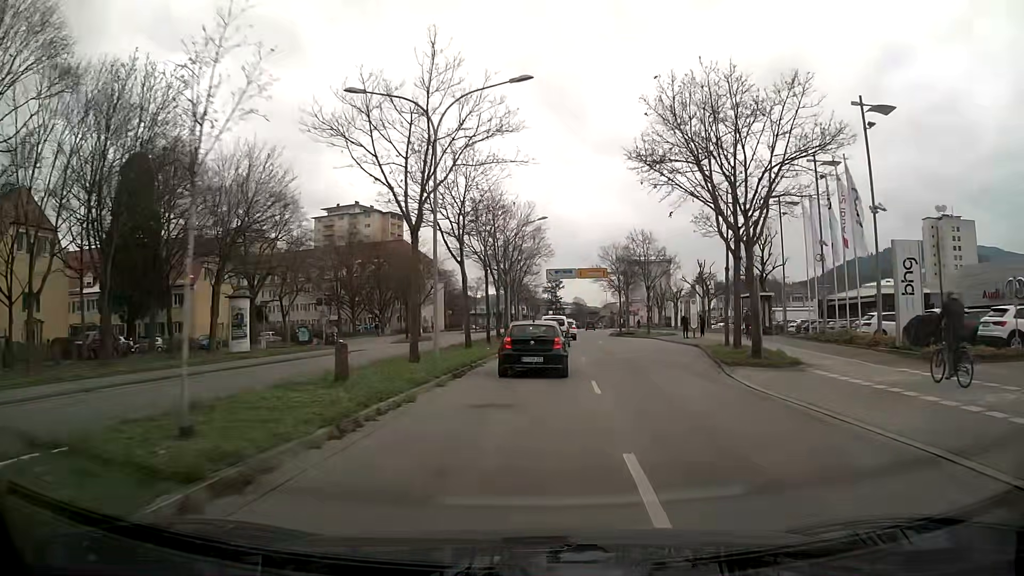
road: primary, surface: asphalt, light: Day
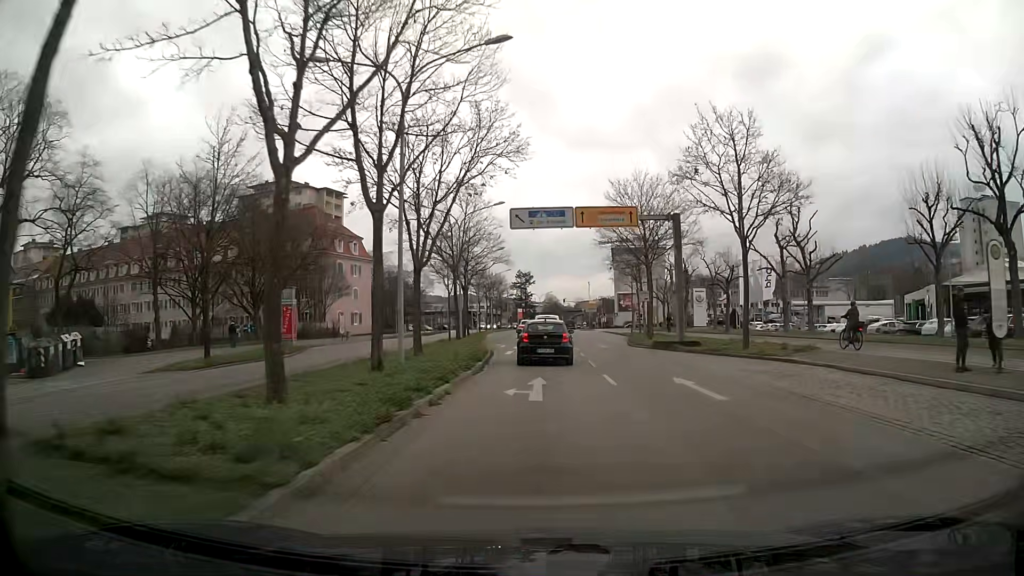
(+0.9, +35.4) m; +2°
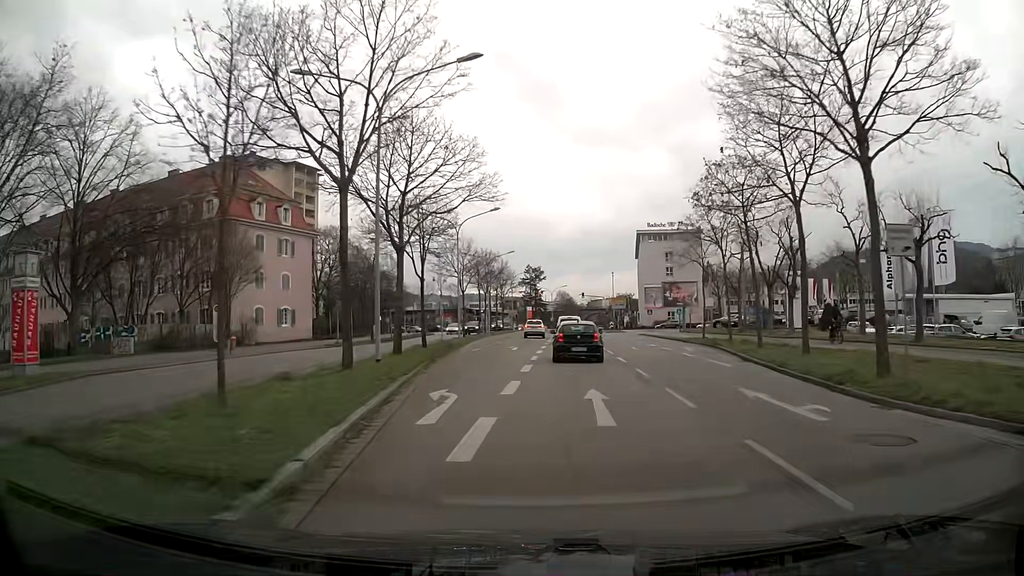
(0.0, +27.7) m; -1°
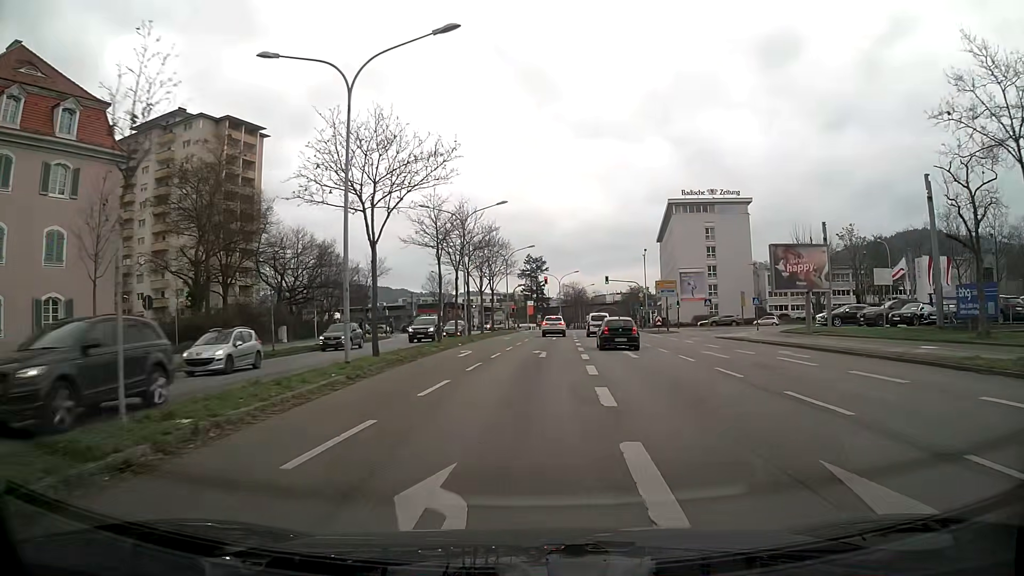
(-0.2, +32.0) m; 0°
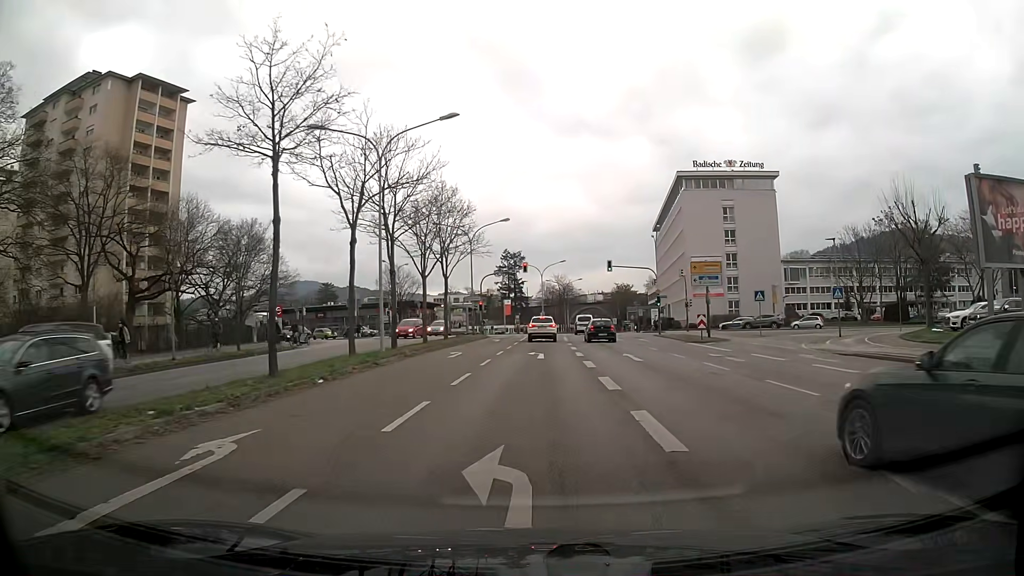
(+0.3, +21.4) m; +2°
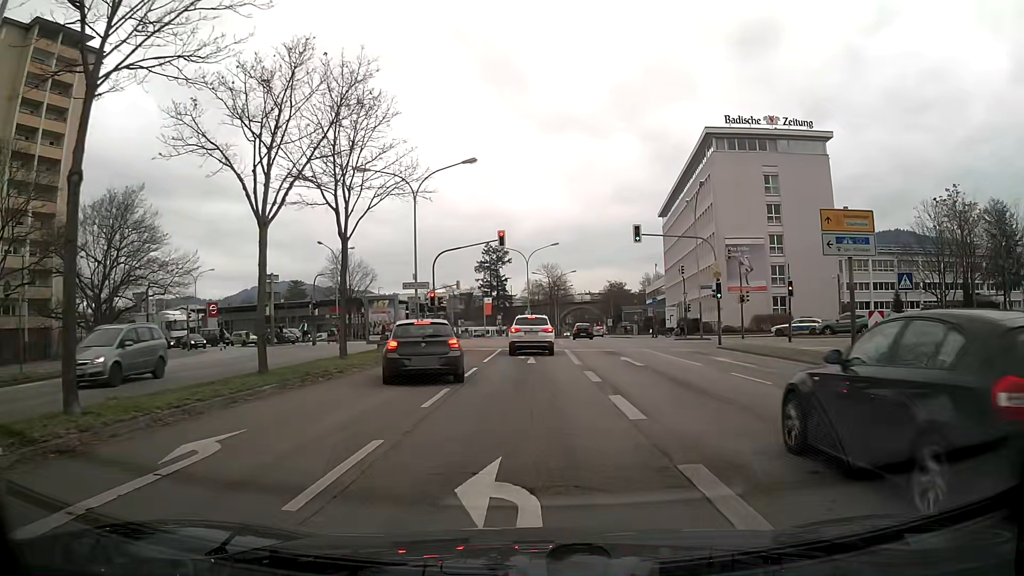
(+0.2, +21.4) m; +2°
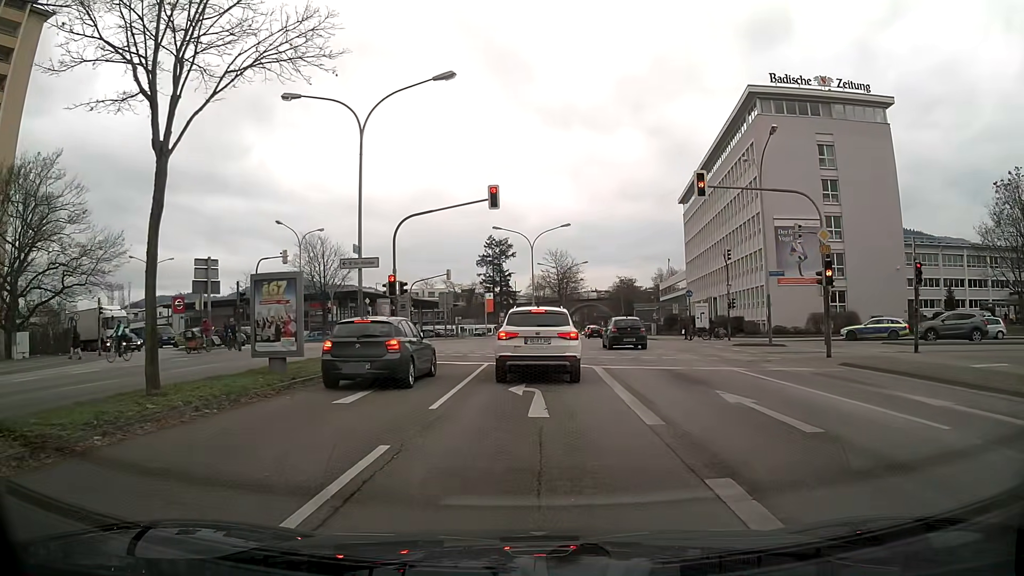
(-0.1, +12.3) m; -1°
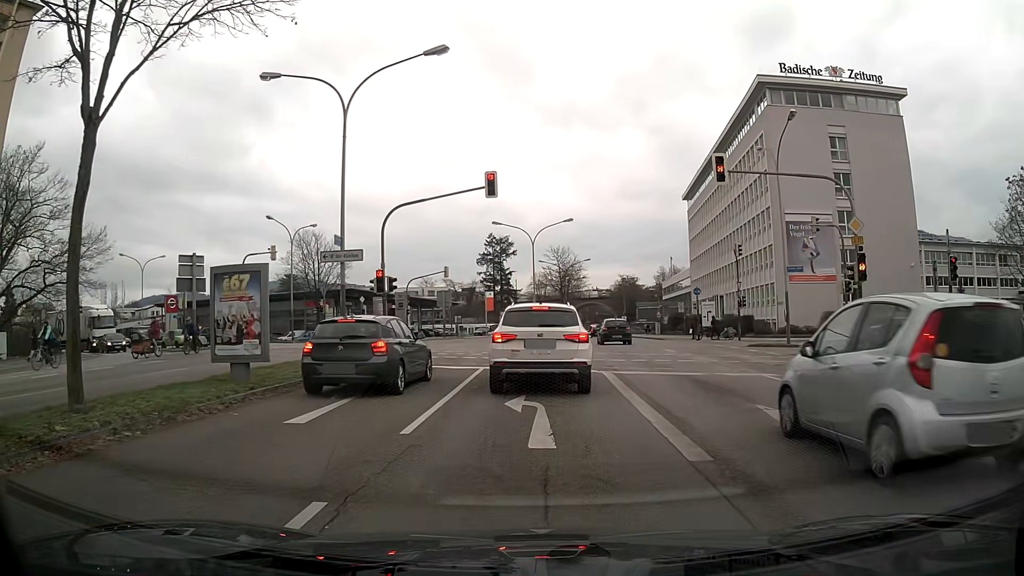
(0.0, +2.2) m; 0°
